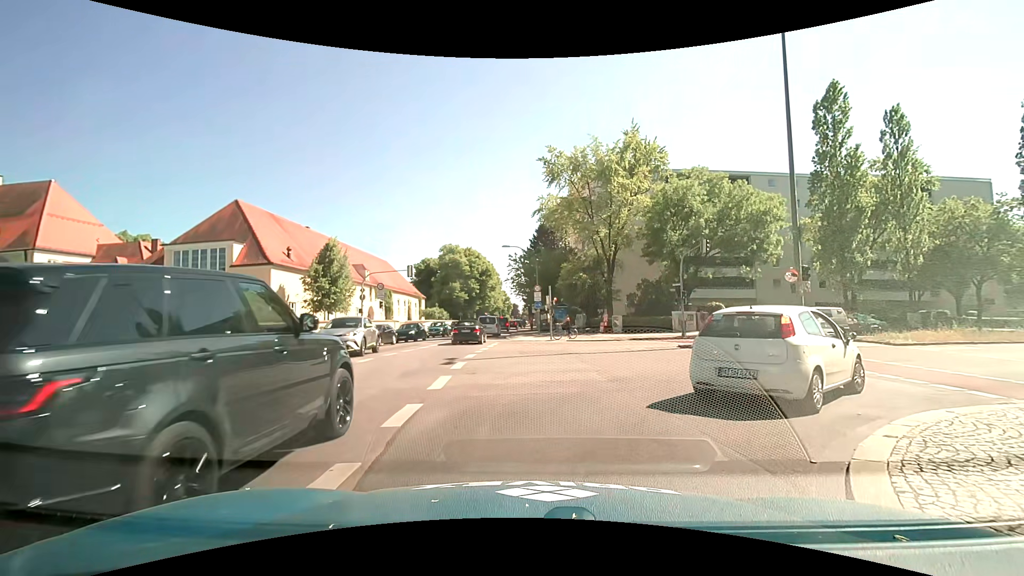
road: secondary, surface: asphalt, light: Day
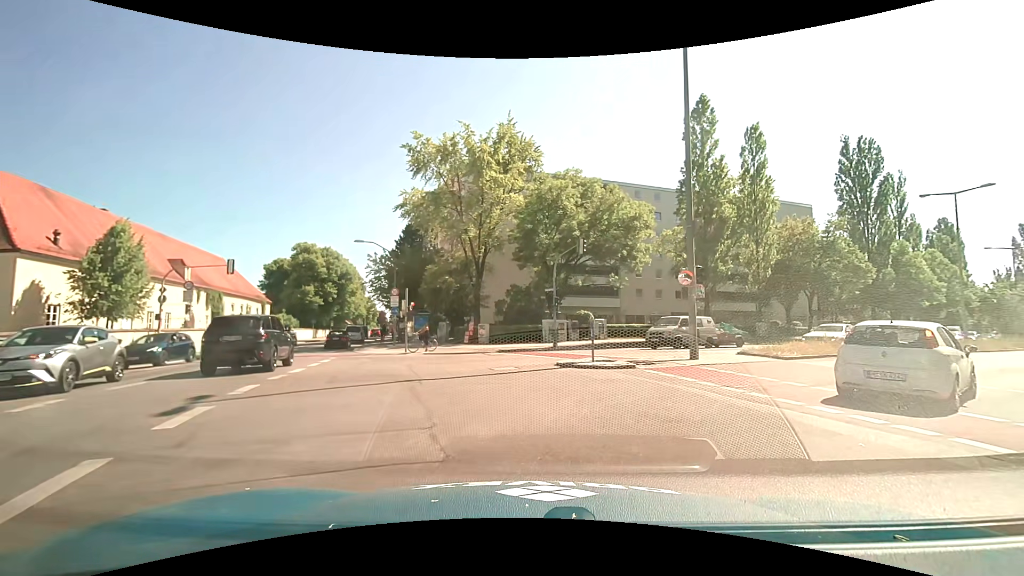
(+0.5, +5.3) m; +15°
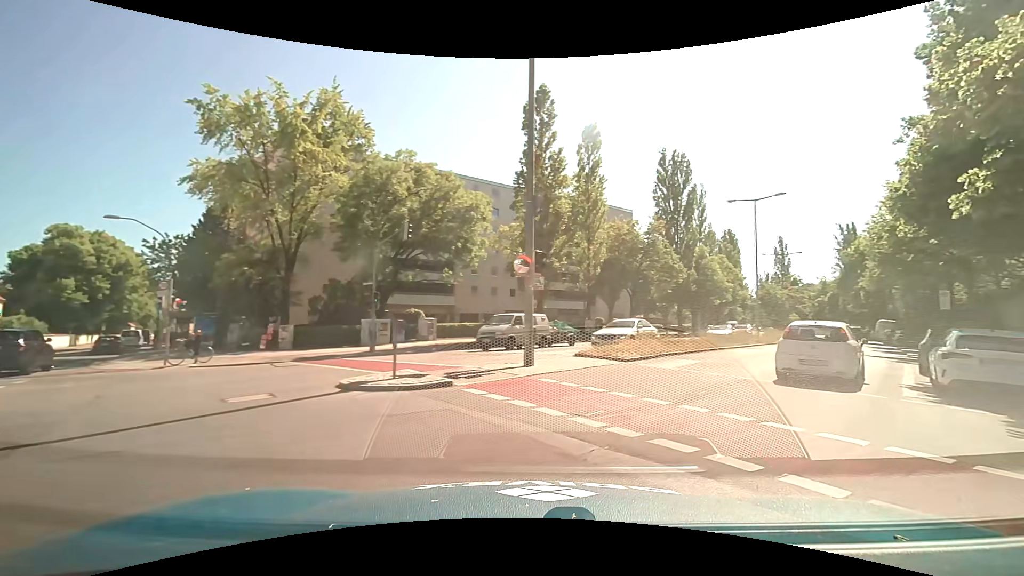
(+0.6, +4.3) m; +19°
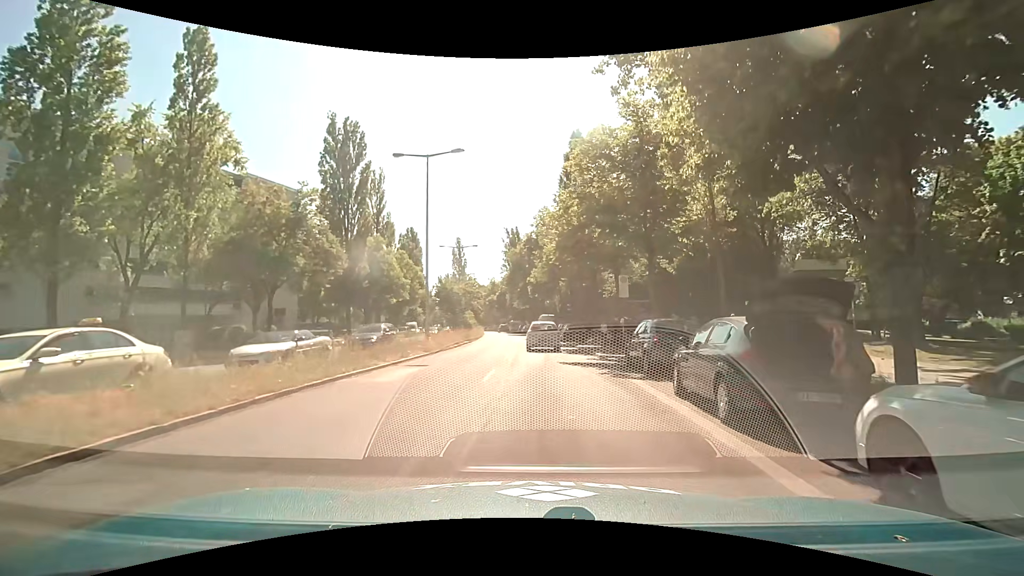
(+4.6, +12.5) m; +33°
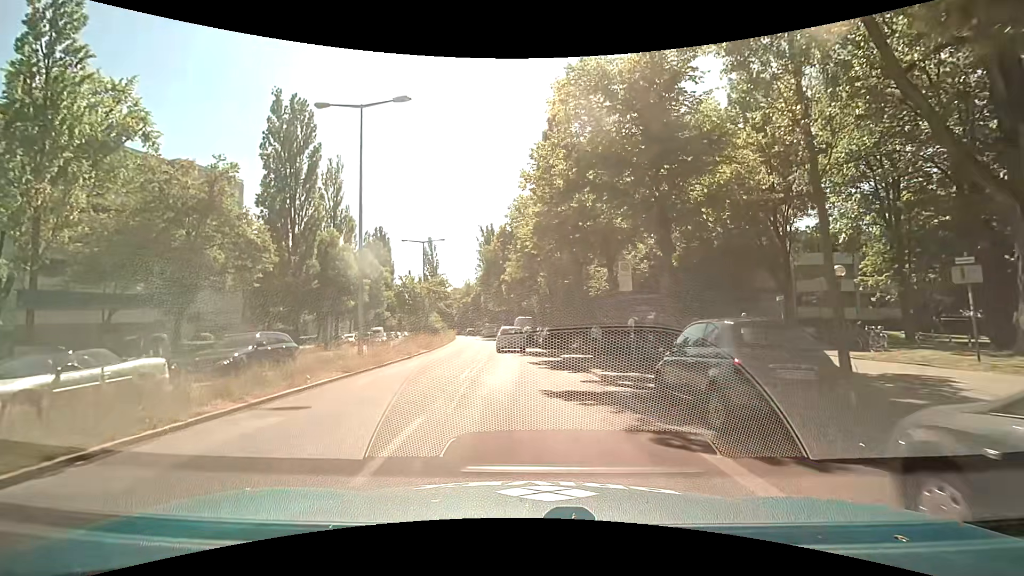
(+0.2, +6.8) m; +3°
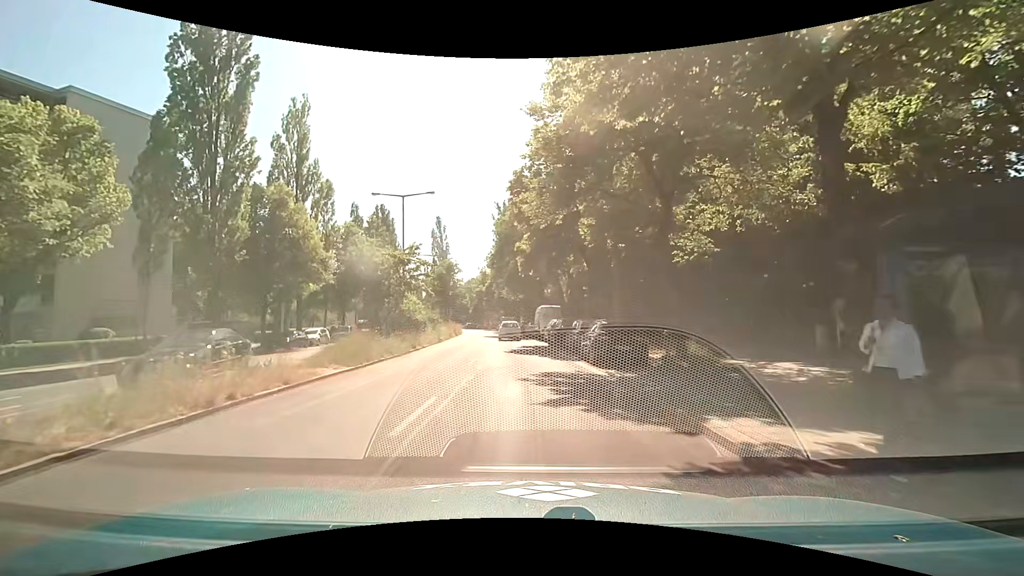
(-0.5, +16.6) m; -3°
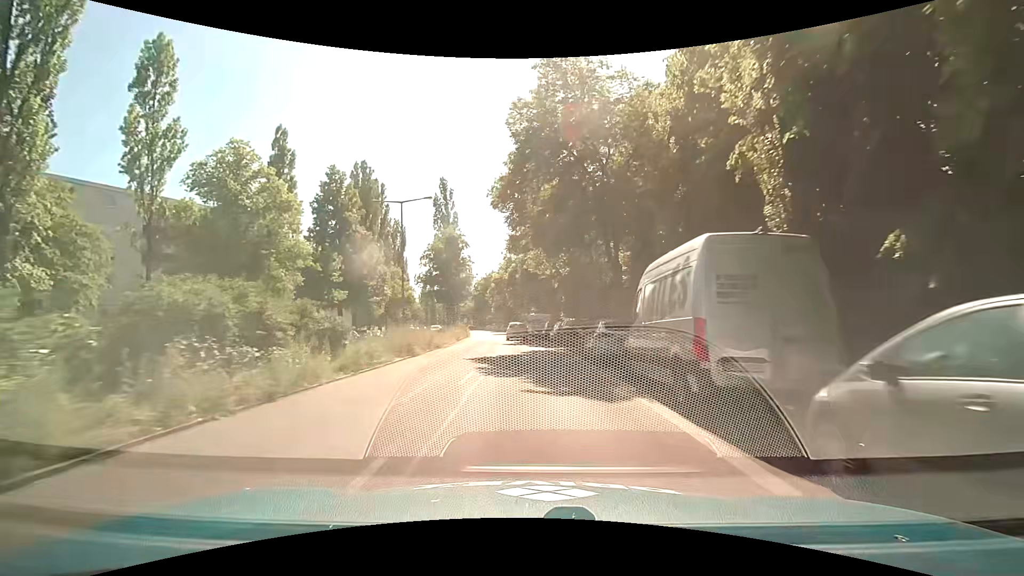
(-1.2, +31.5) m; -4°
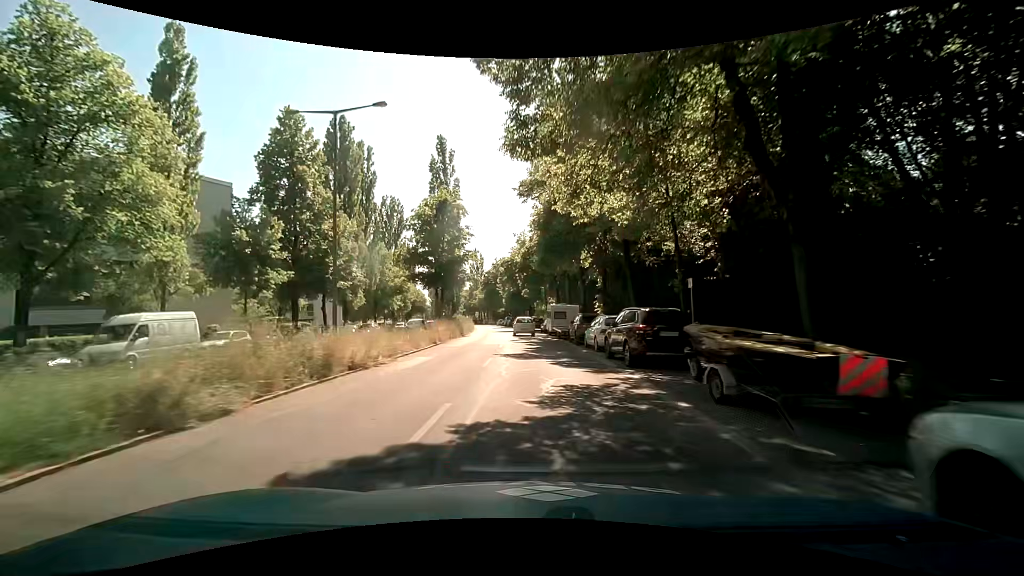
(-0.3, +15.2) m; -3°
(0, +10) (0, +20) (0, +30) (0, +40) (0, +50) (-1, +60) (-2, +70) (-3, +80) (-4, +90) (-5, +100) m
